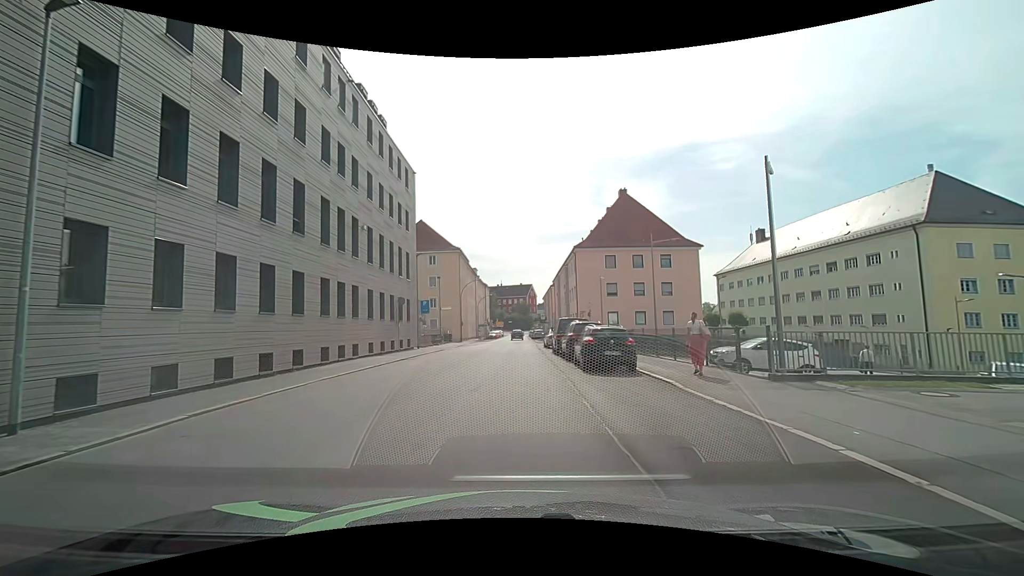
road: tertiary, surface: asphalt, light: Day
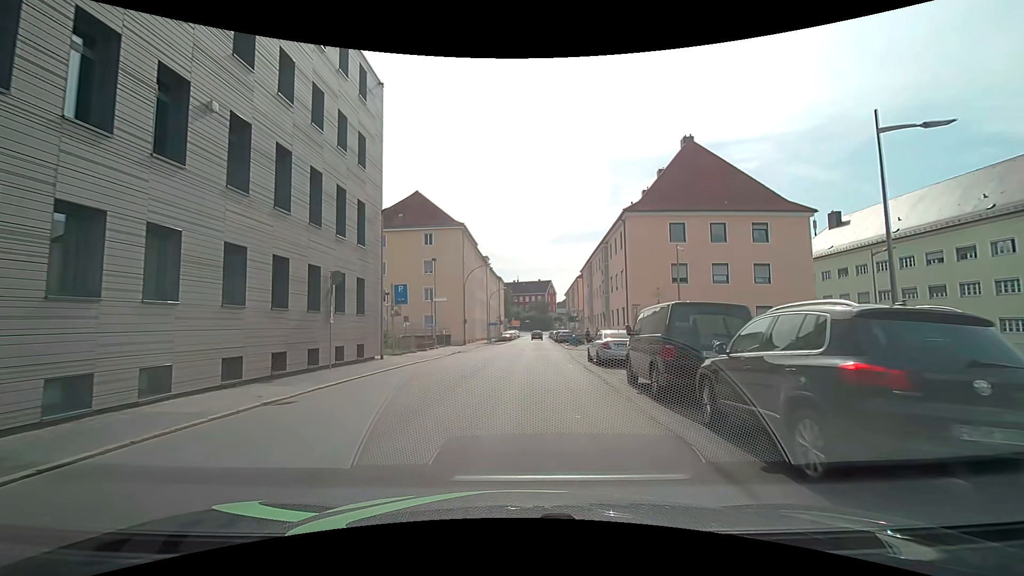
(-0.4, +16.5) m; -2°
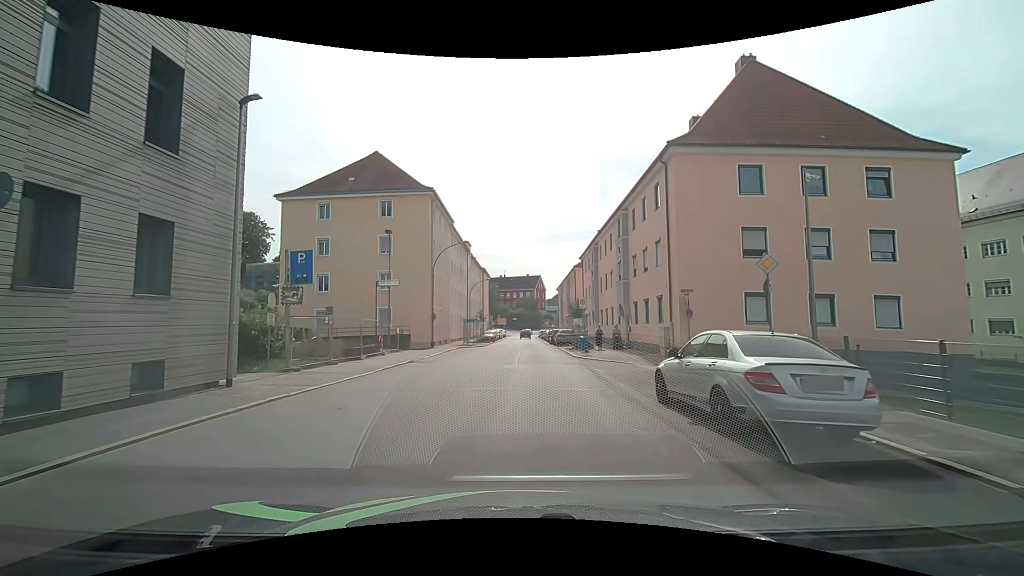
(+0.1, +13.1) m; +2°
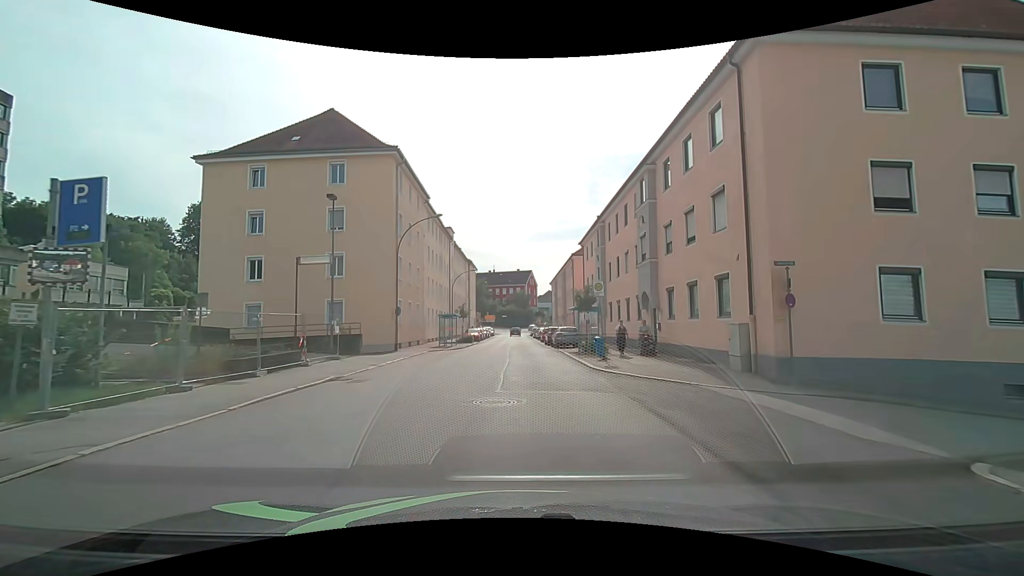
(0.0, +9.1) m; +1°
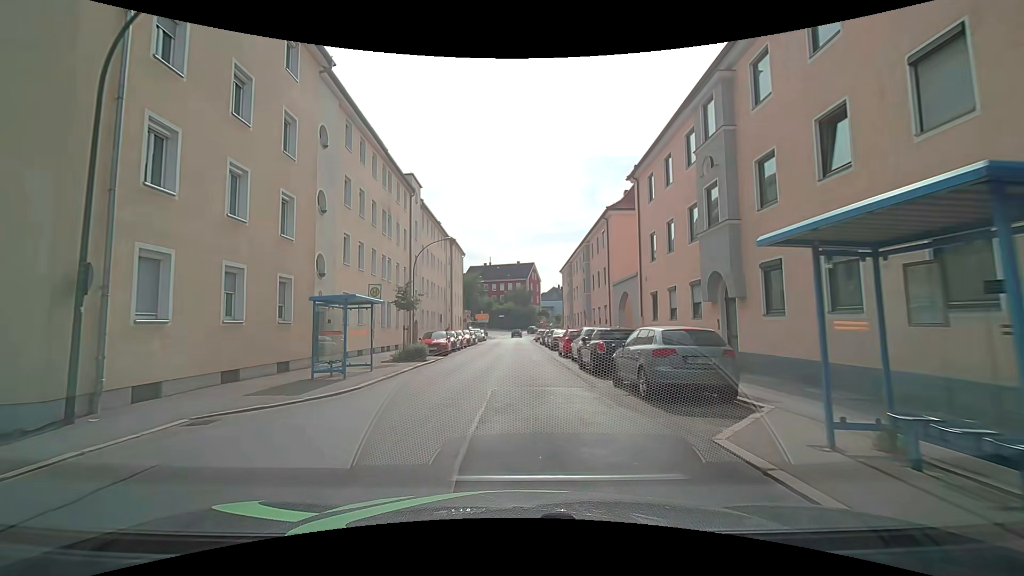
(-0.1, +23.4) m; 0°
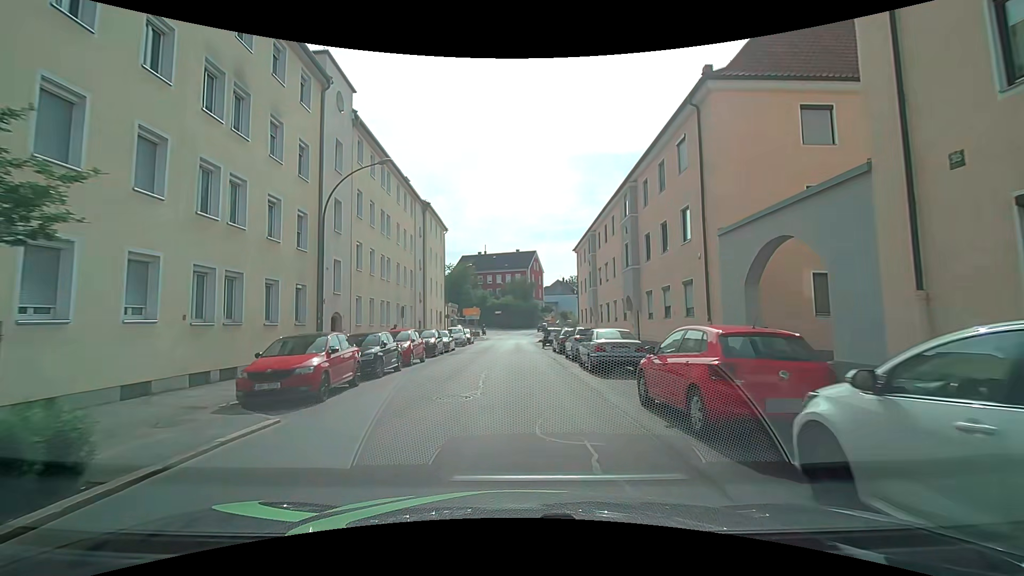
(-0.1, +18.6) m; 0°
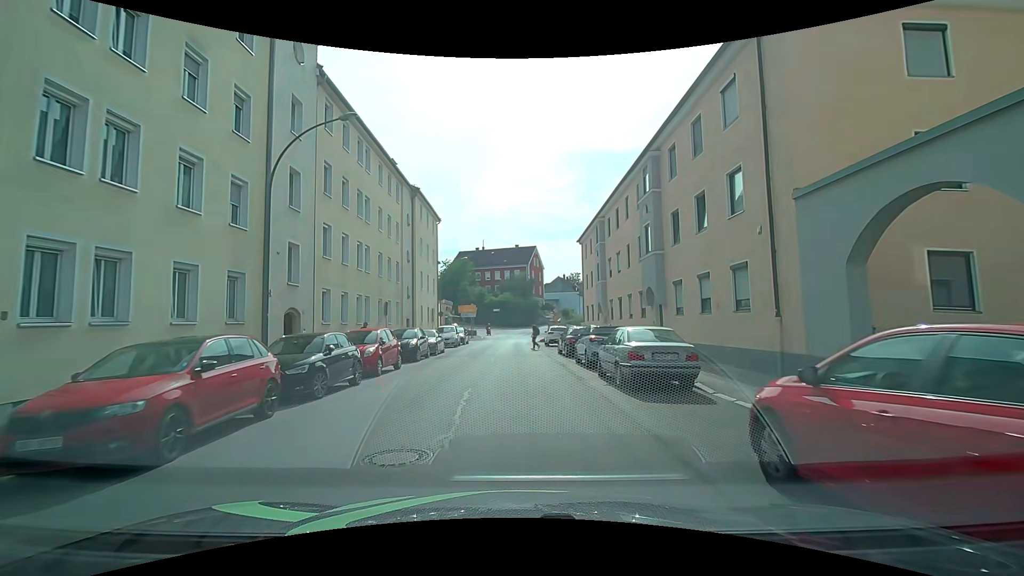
(0.0, +4.6) m; +1°
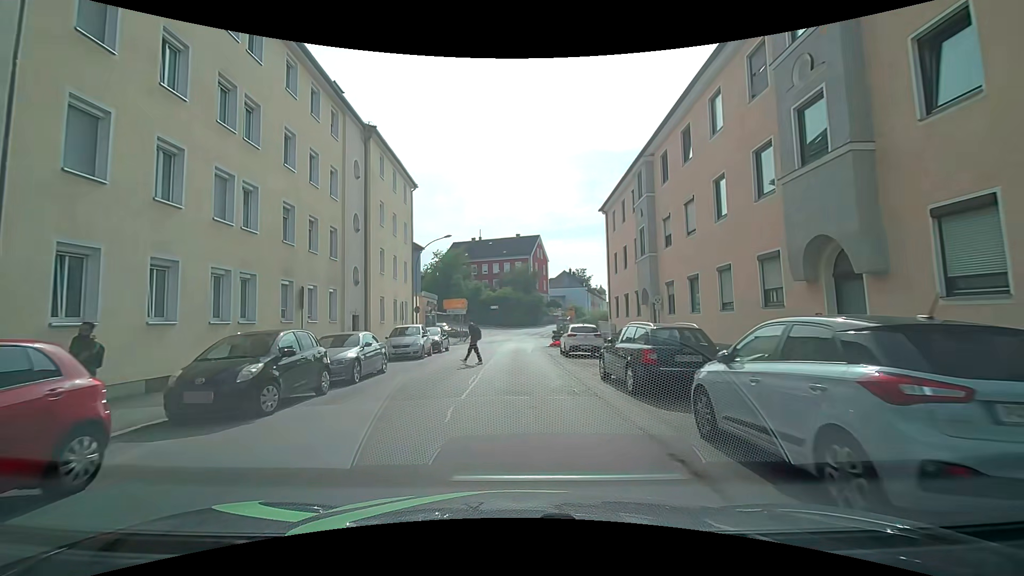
(-0.2, +13.1) m; -1°
(0, +10) (0, +20) (0, +30) (0, +40) (0, +50) (+1, +60) (+3, +70) (+6, +79) (+10, +88) (+14, +98) m
